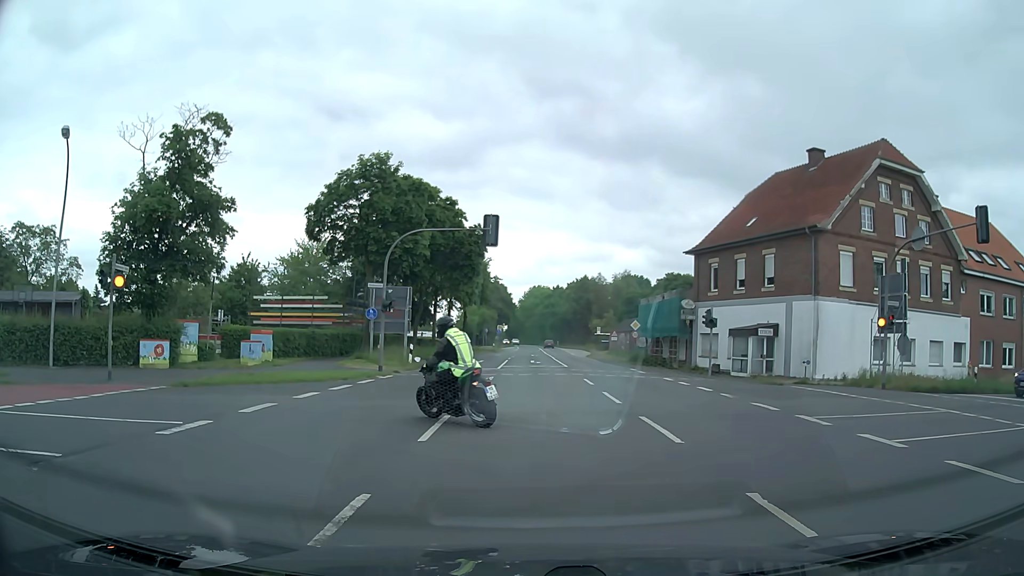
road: secondary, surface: asphalt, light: Day
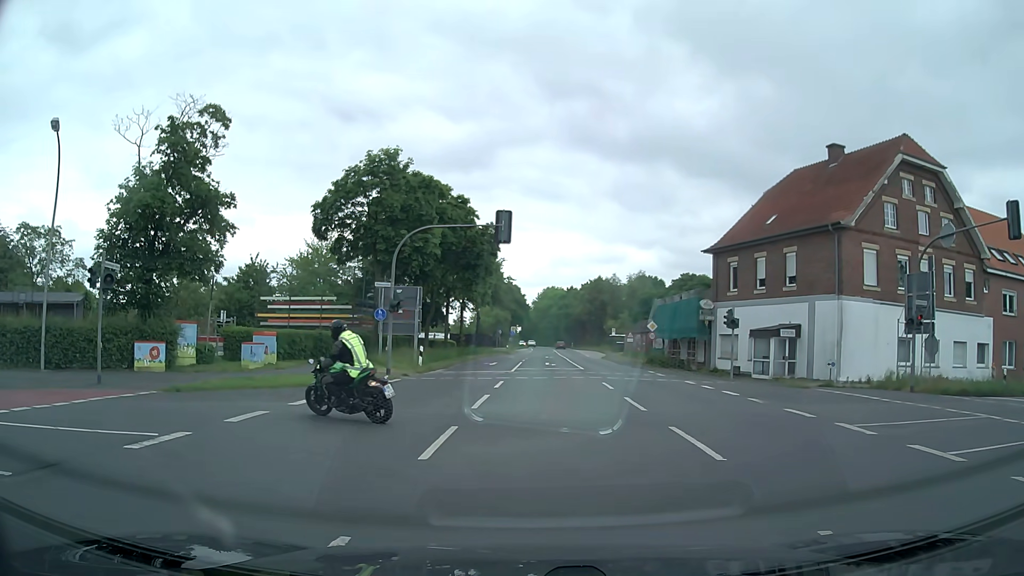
(0.0, +1.3) m; -1°
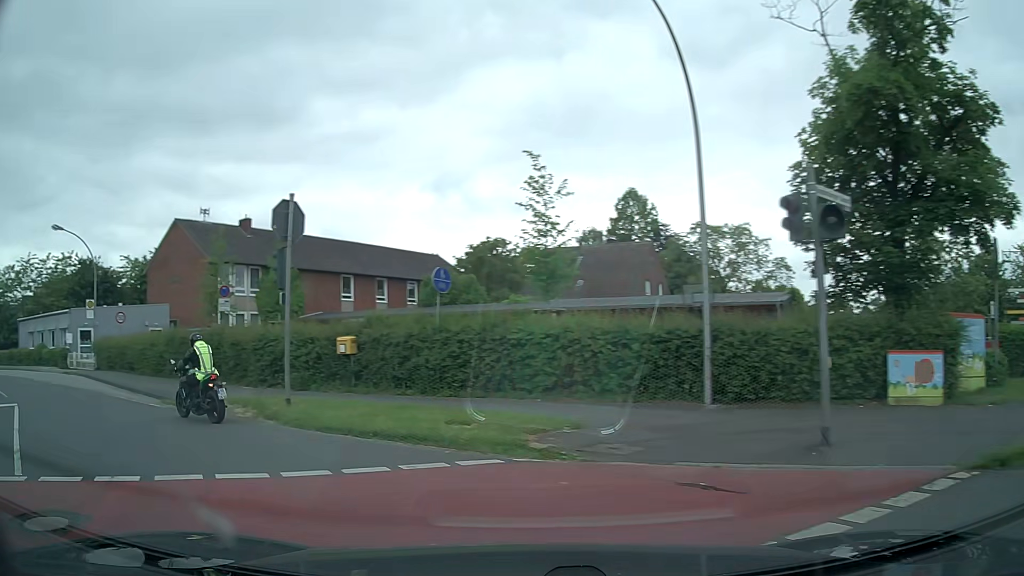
(-4.5, +9.6) m; -58°
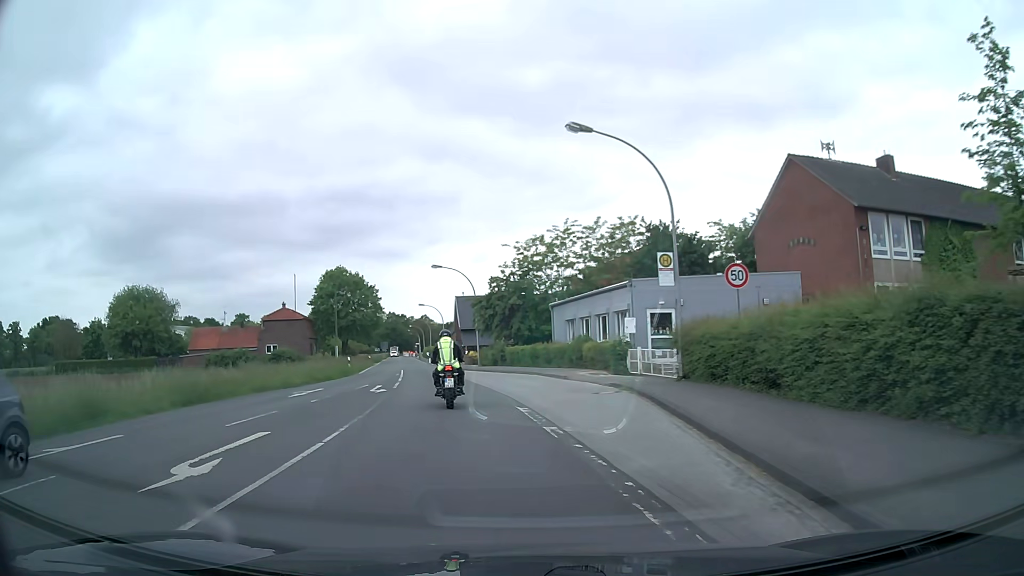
(-9.9, +14.8) m; -52°
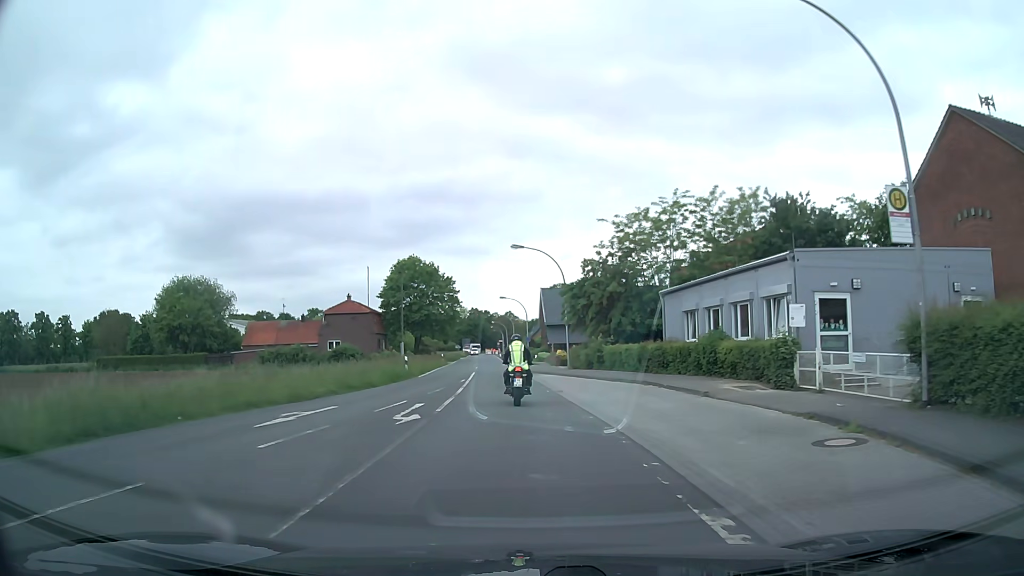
(-0.8, +9.3) m; -8°
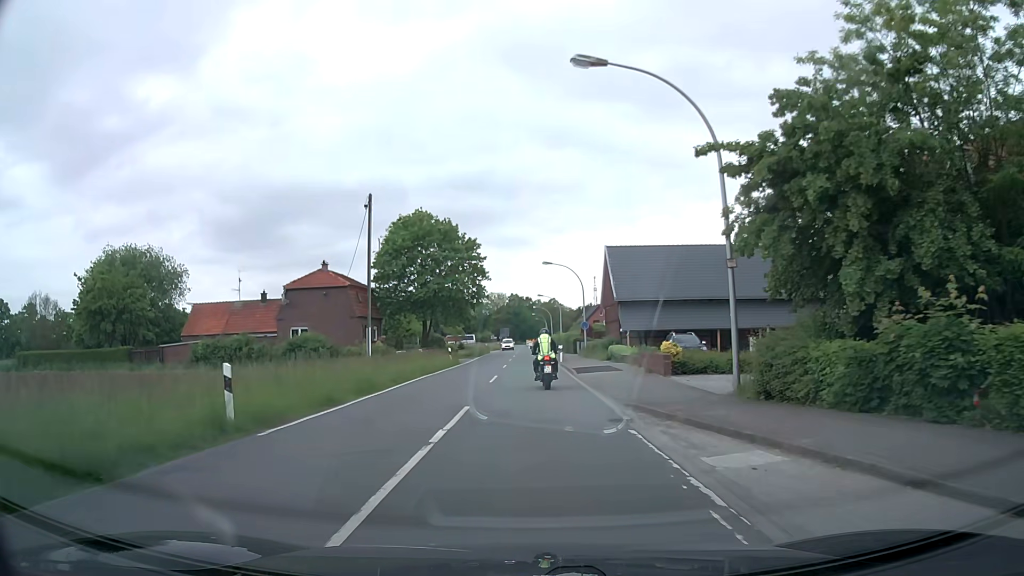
(-1.1, +26.9) m; -4°
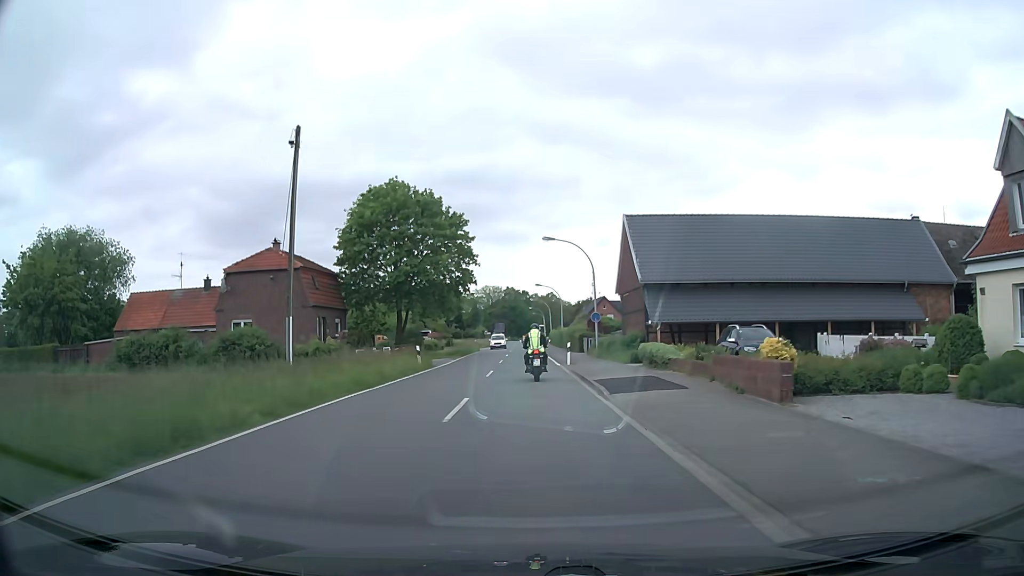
(0.0, +11.3) m; 0°
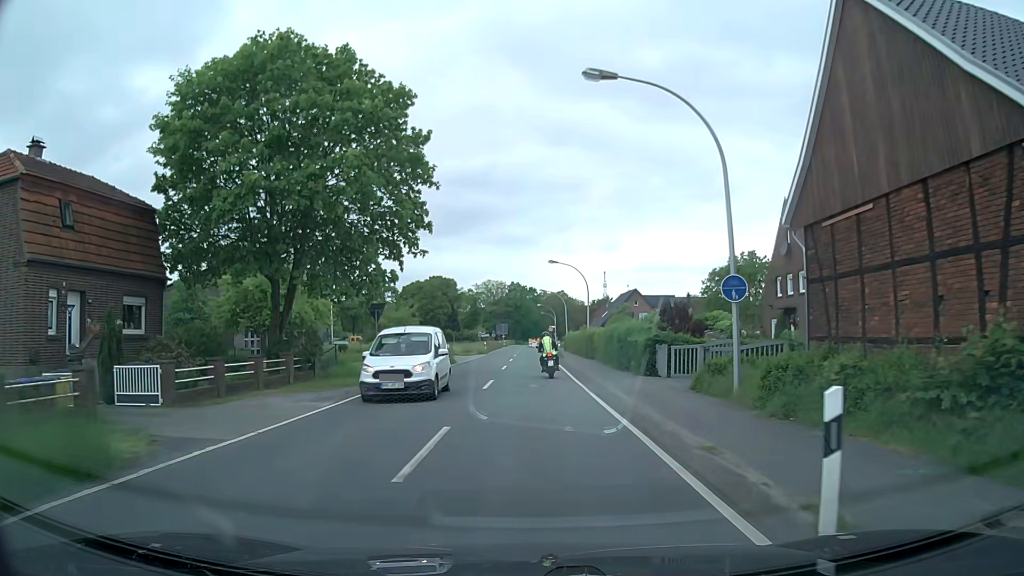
(-0.3, +28.1) m; -1°
(0, +10) (0, +20) (0, +30) (0, +40) (0, +50) (0, +60) (0, +70) (0, +80) (0, +90) (-1, +100) m
